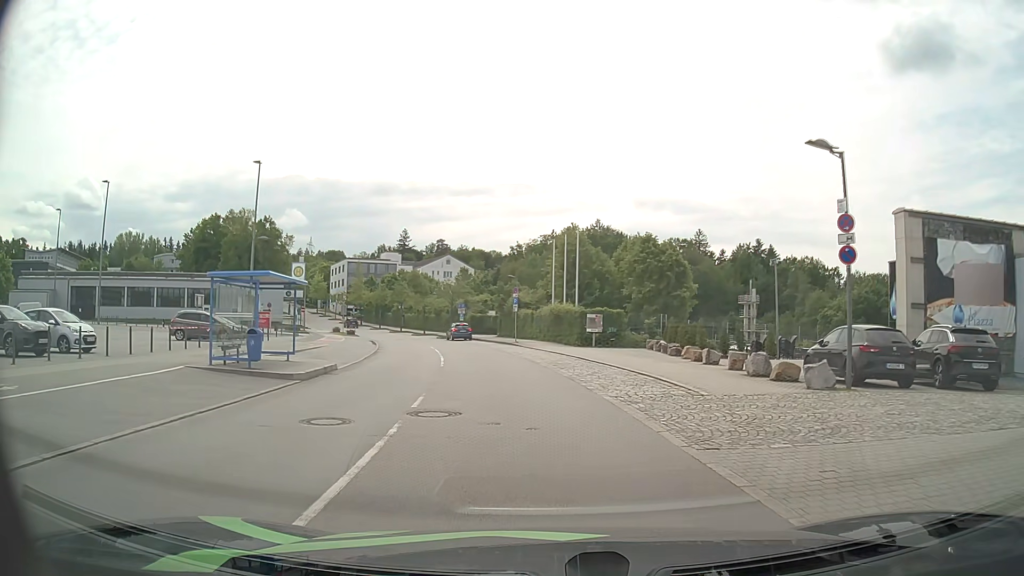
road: residential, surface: asphalt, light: Day
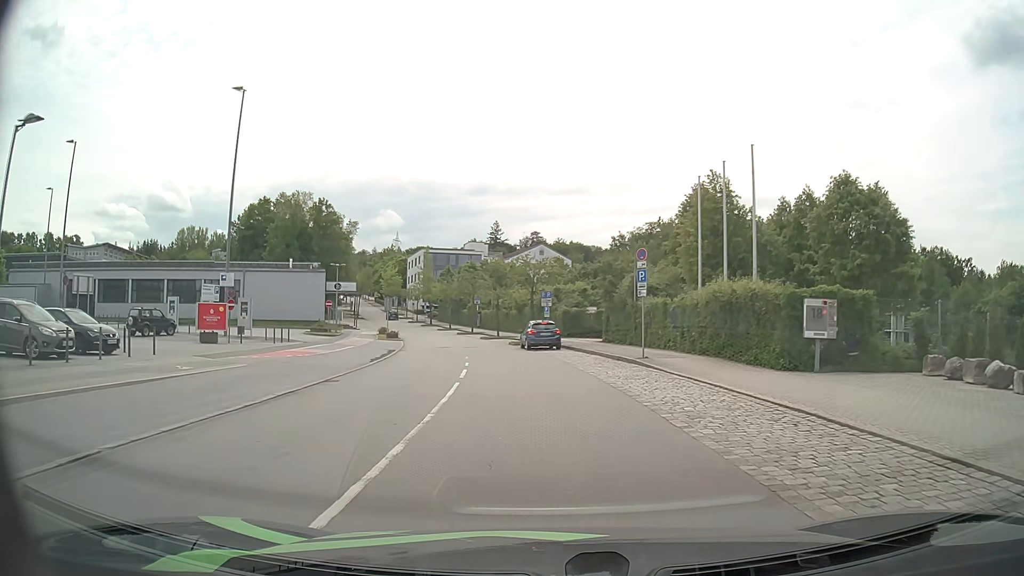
(-1.7, +22.5) m; -8°
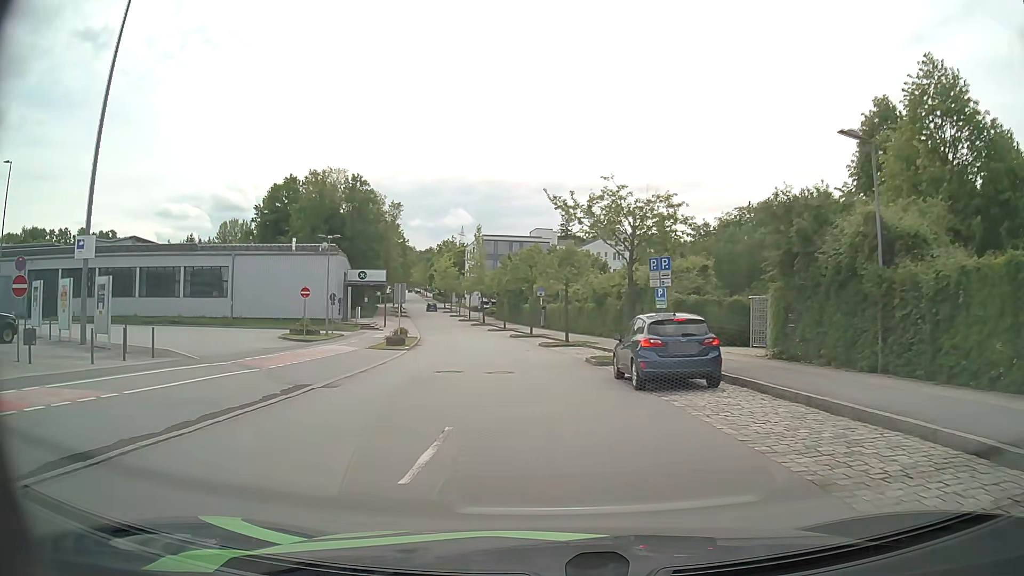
(-1.2, +20.5) m; -6°
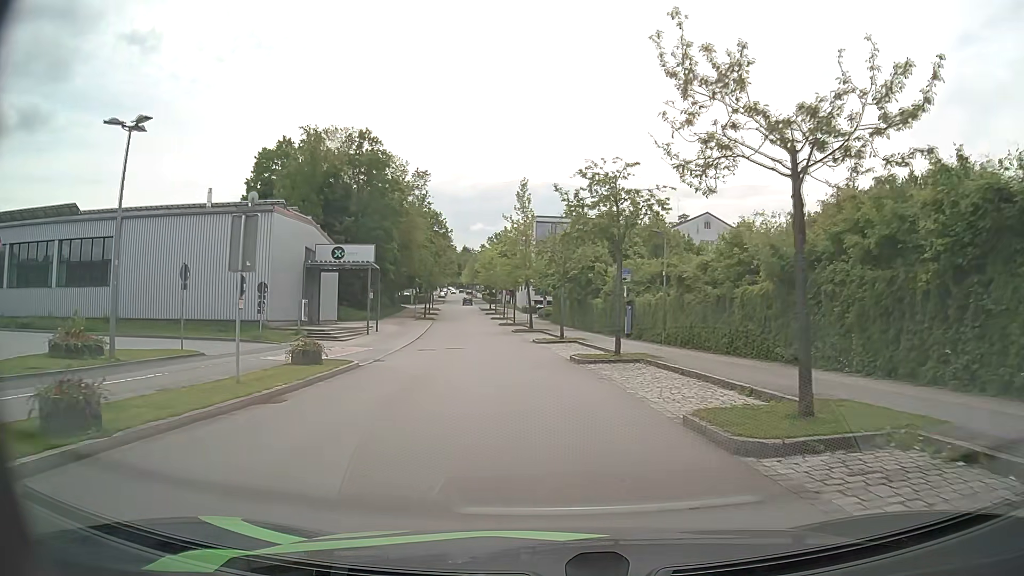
(-1.2, +27.0) m; -5°
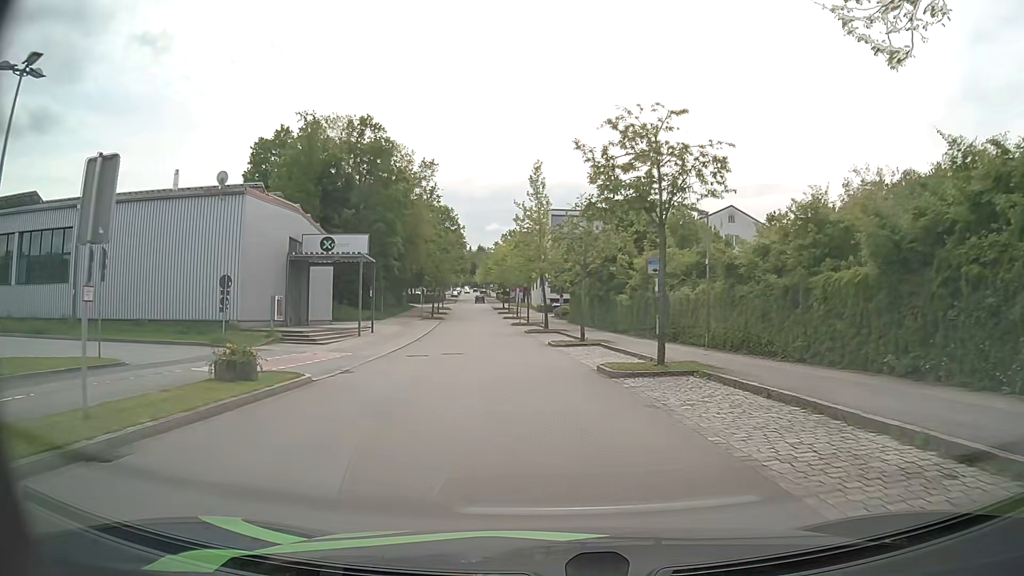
(0.0, +5.5) m; -1°
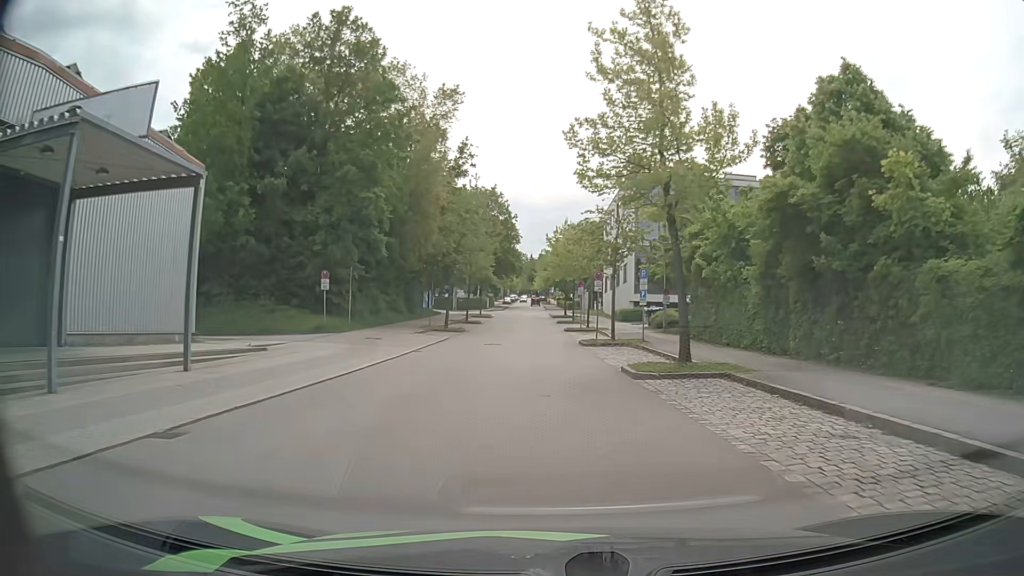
(-1.7, +29.1) m; -5°
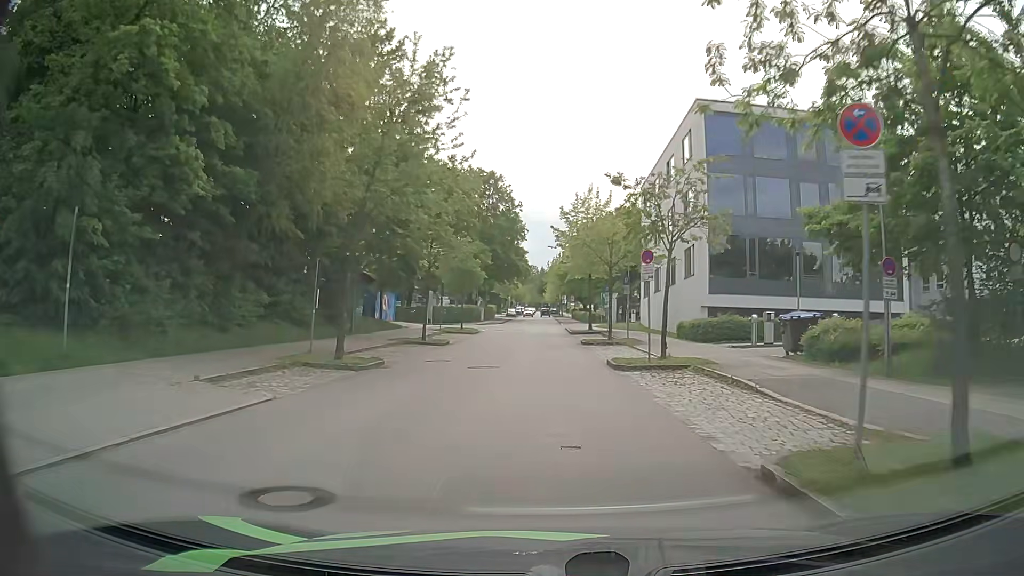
(-0.4, +24.9) m; -1°
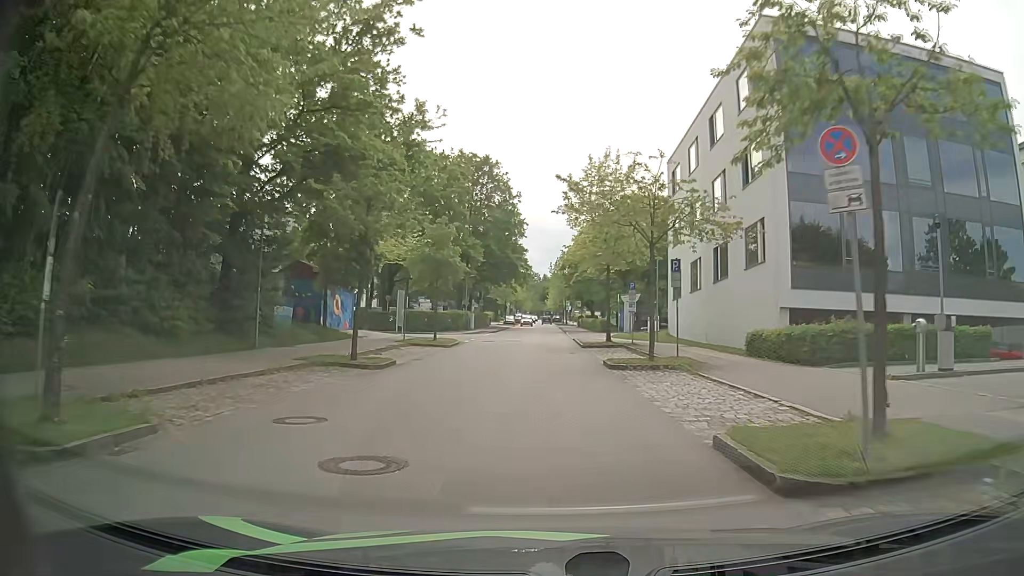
(0.0, +12.5) m; -1°
(0, +10) (0, +20) (0, +30) (0, +40) (0, +50) (0, +60) (0, +70) (0, +80) (0, +90) (0, +100) m
